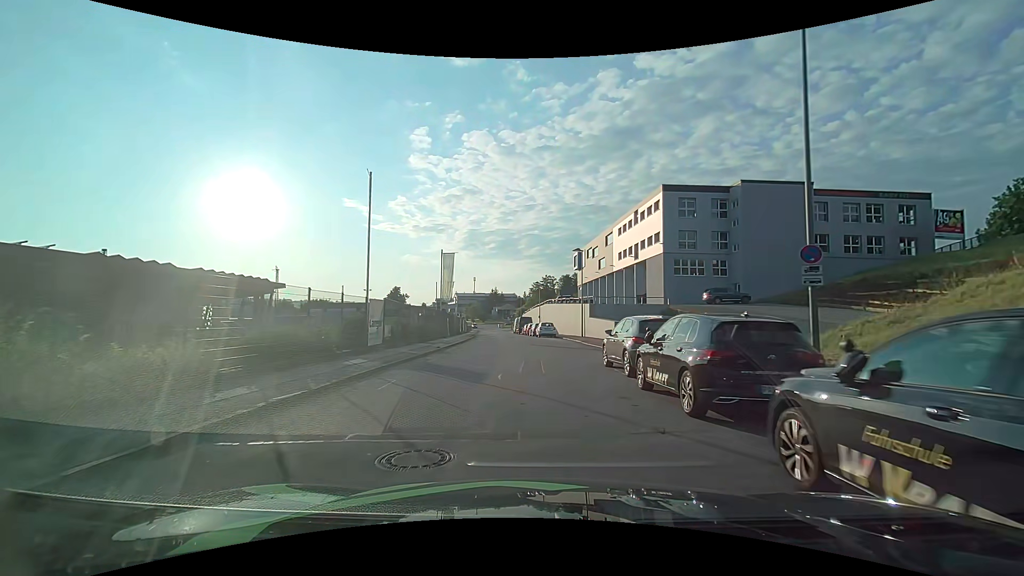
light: Day
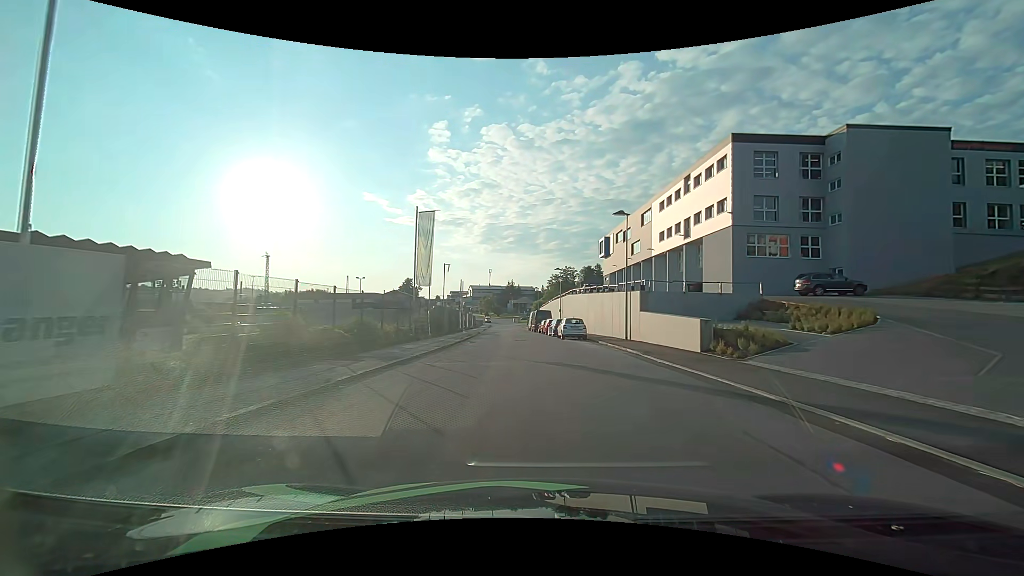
(-0.3, +14.4) m; -2°
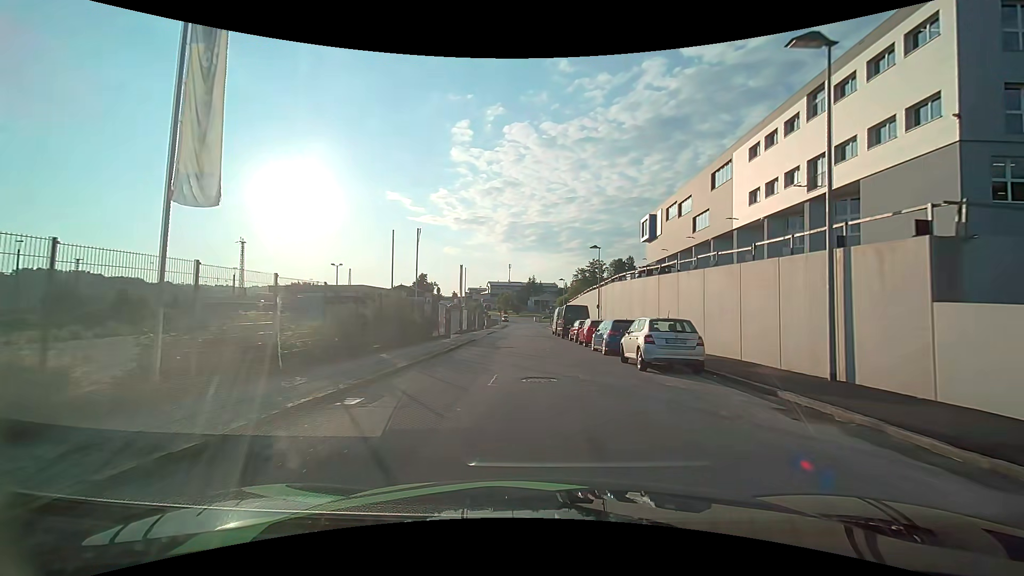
(-0.3, +19.8) m; -2°
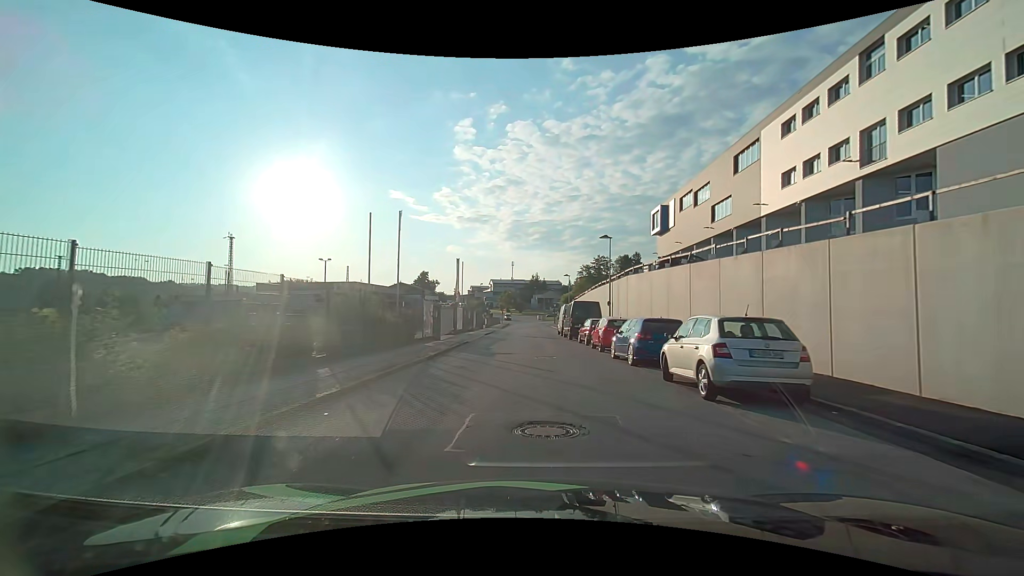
(0.0, +4.9) m; 0°
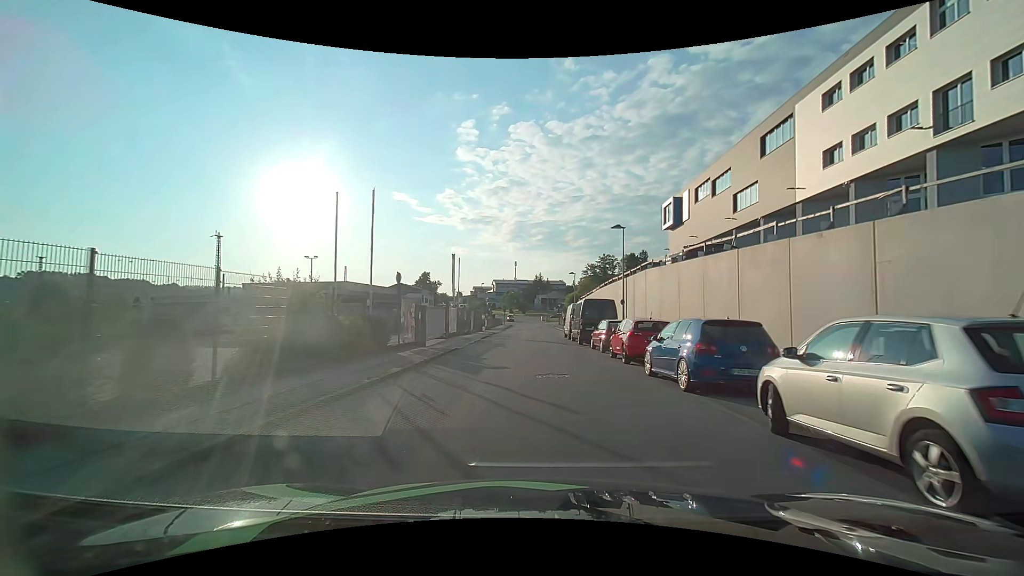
(0.0, +4.9) m; 0°
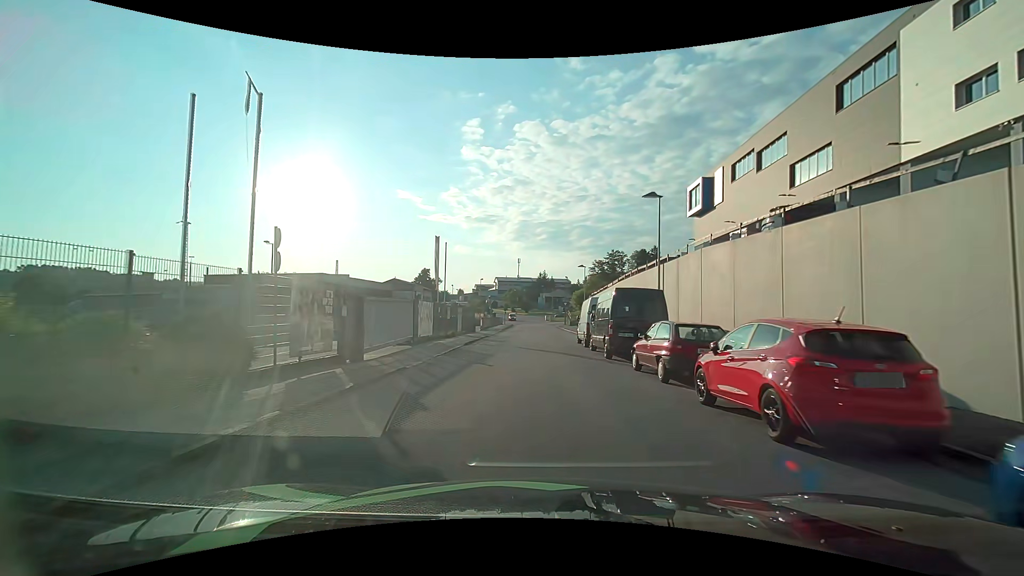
(-0.1, +9.6) m; -1°
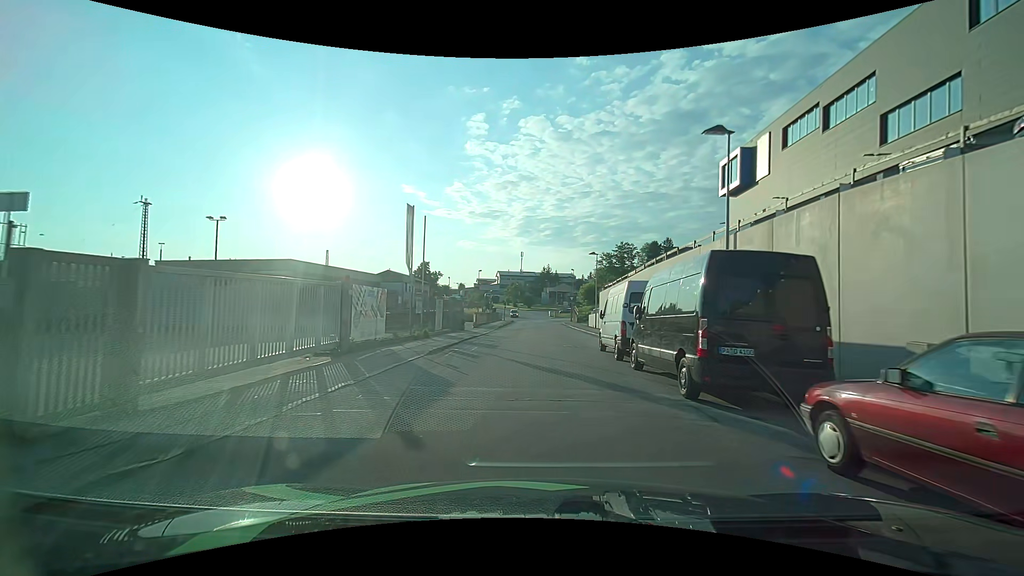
(0.0, +9.1) m; 0°
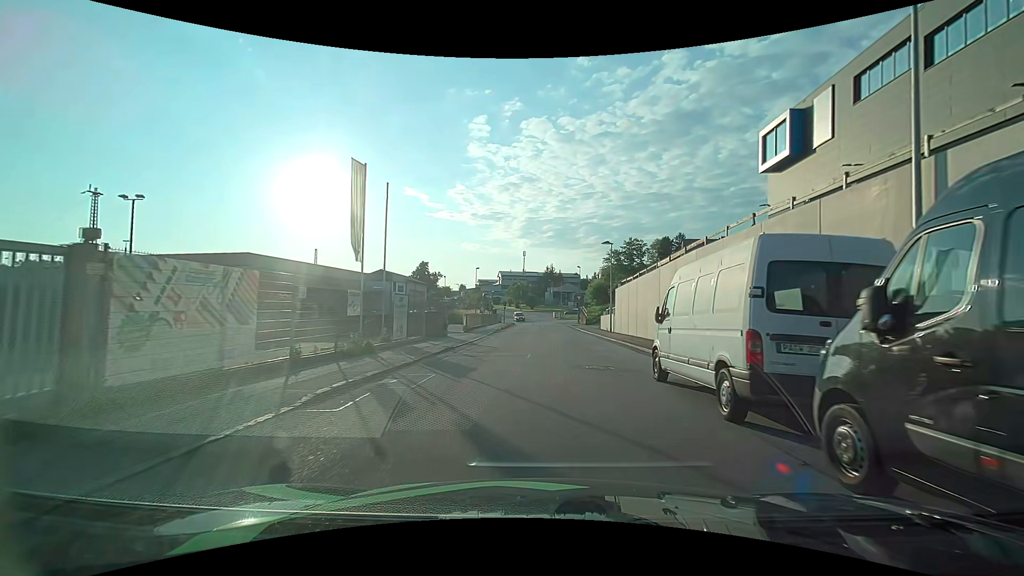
(-0.1, +8.7) m; -1°
